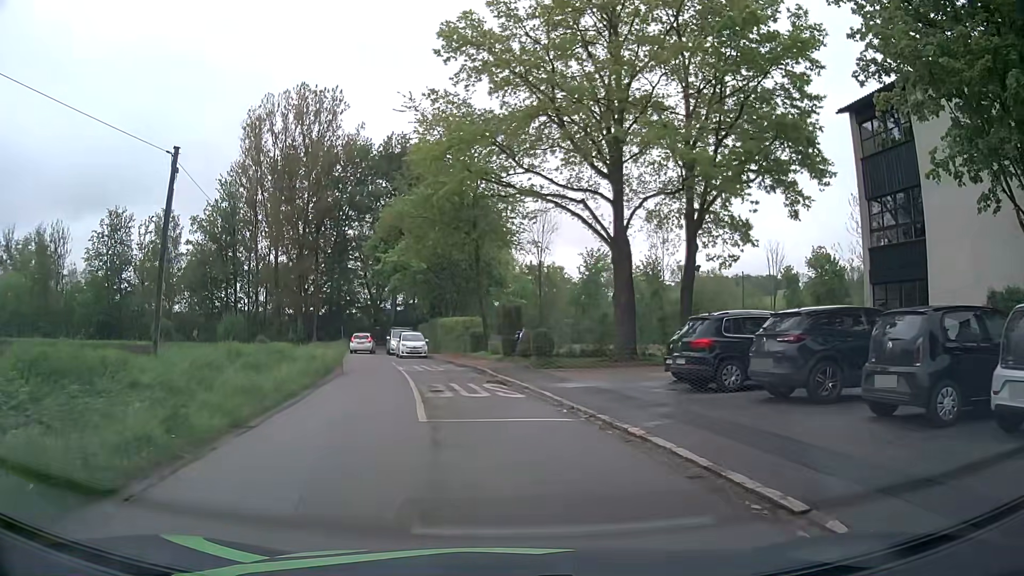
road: tertiary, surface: asphalt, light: Day
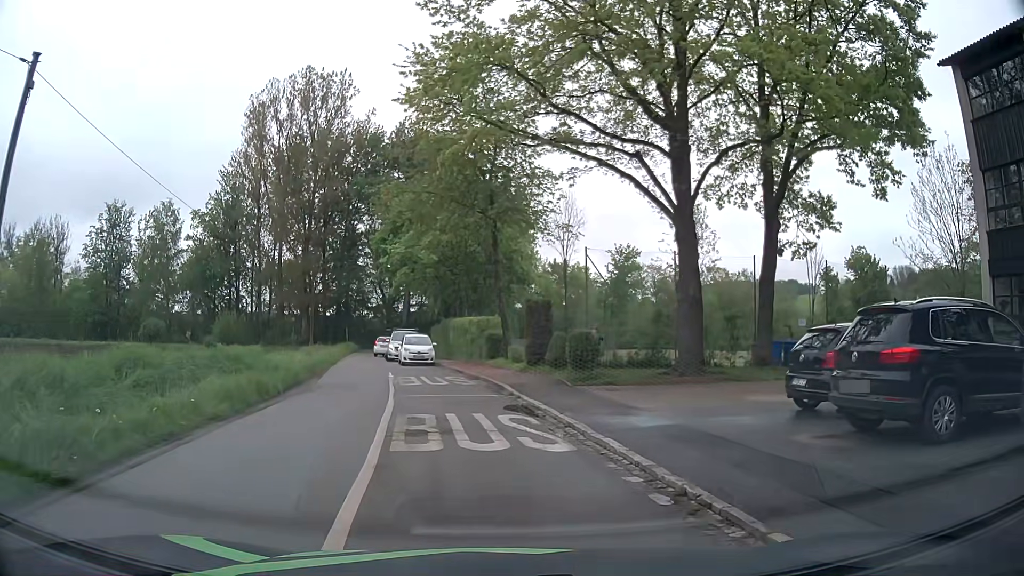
(-0.1, +6.6) m; -2°
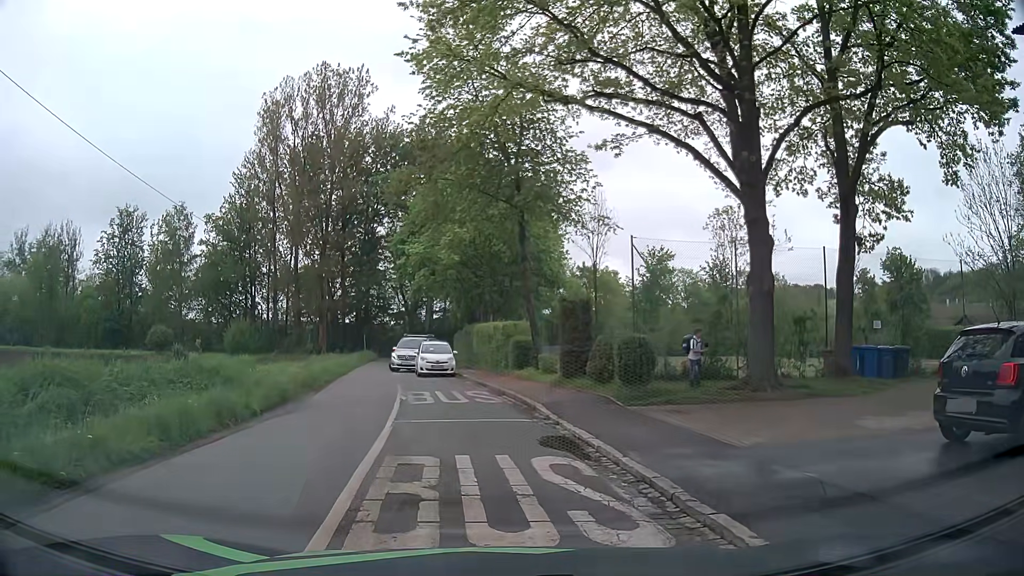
(0.0, +3.7) m; -2°
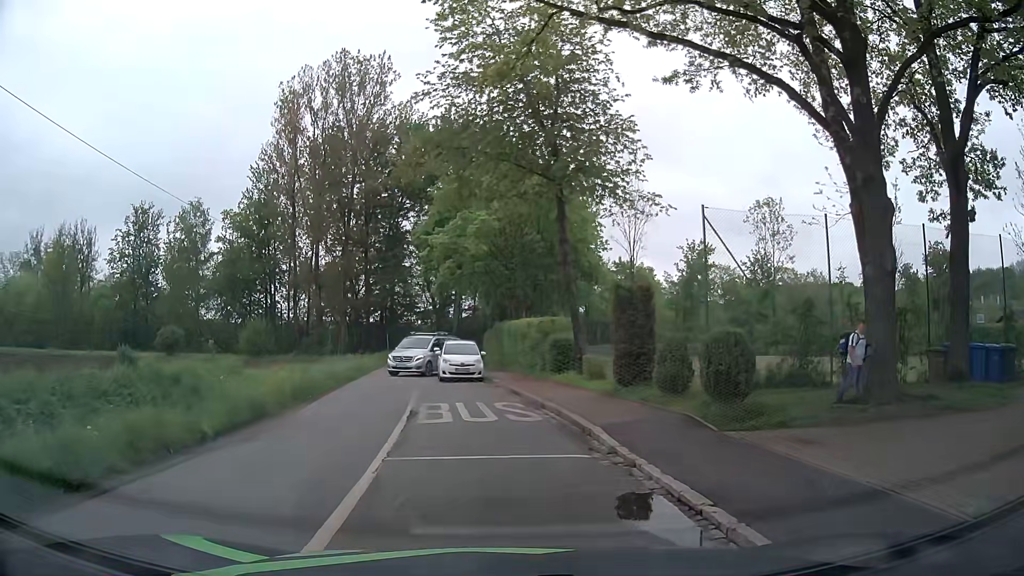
(-0.1, +4.2) m; -3°
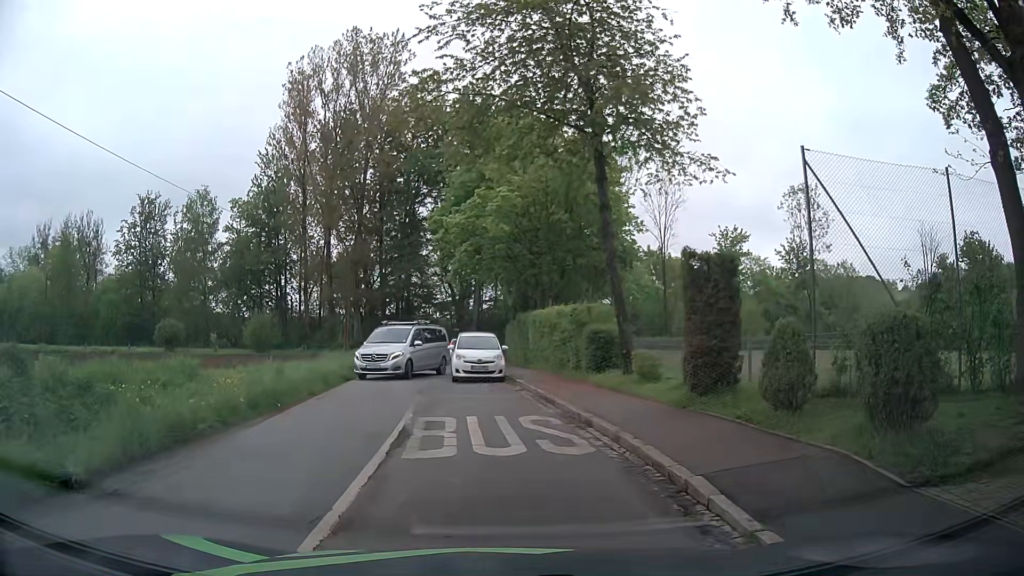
(0.0, +4.3) m; -2°
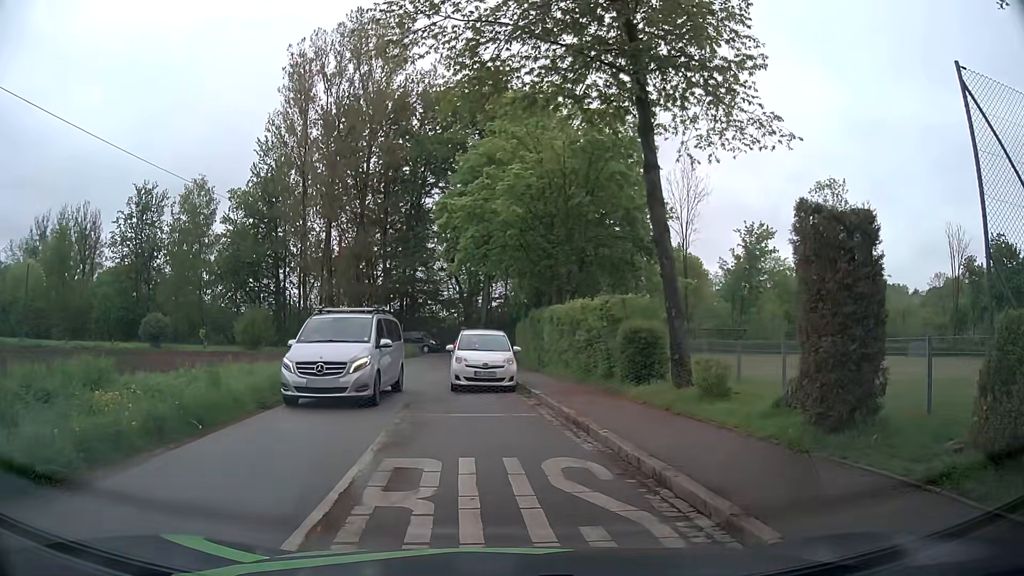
(0.0, +4.2) m; -1°
